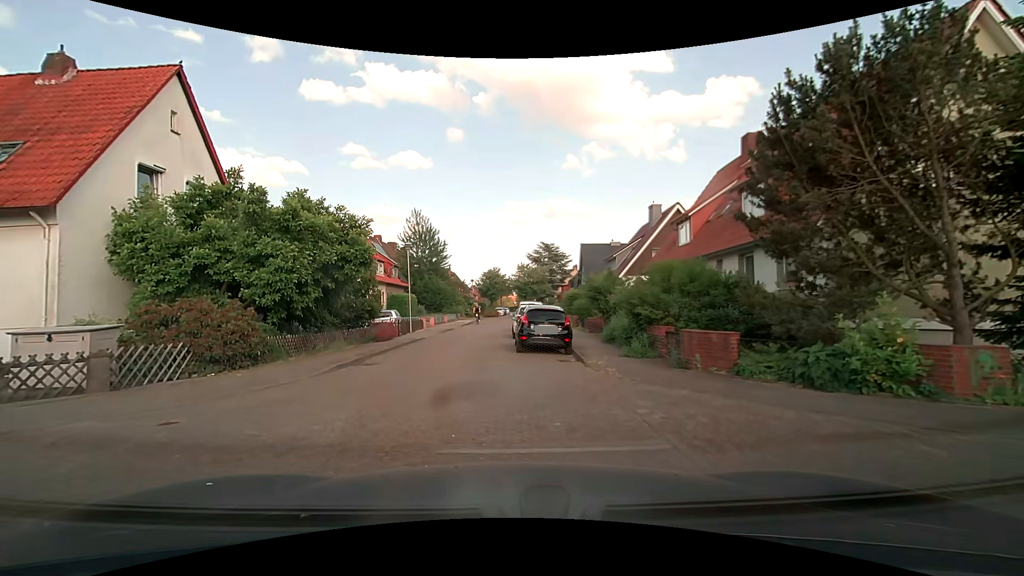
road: residential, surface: paving_stones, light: Day
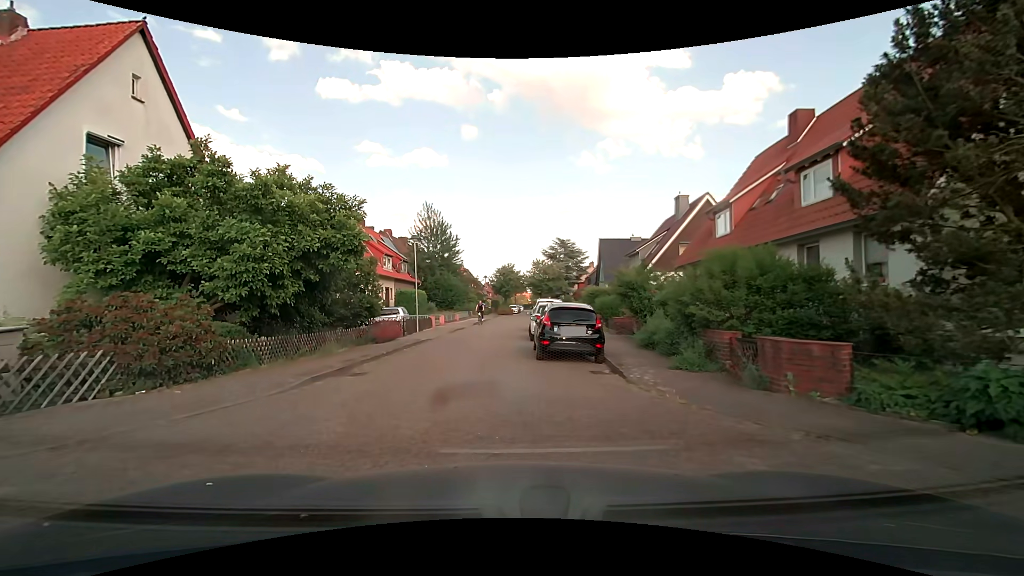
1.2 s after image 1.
(-0.1, +2.7) m; -4°
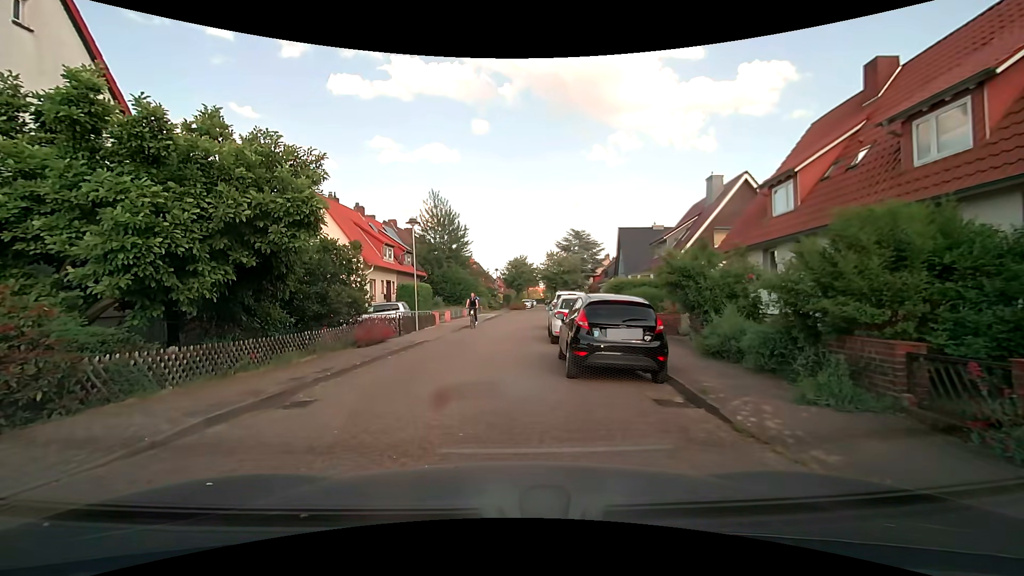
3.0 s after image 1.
(0.0, +3.9) m; -1°
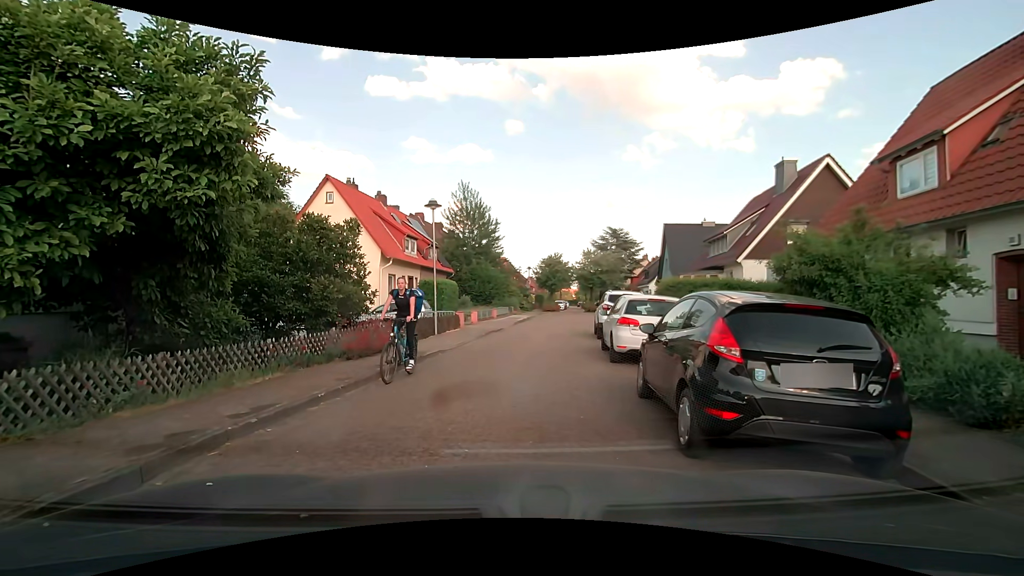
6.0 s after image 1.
(-0.1, +4.0) m; -4°
